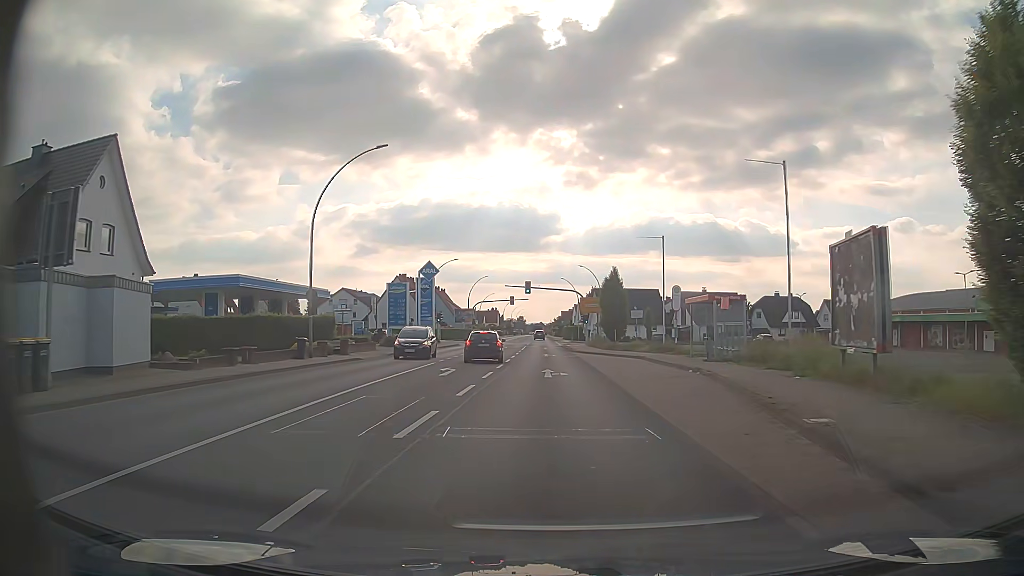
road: primary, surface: asphalt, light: Day
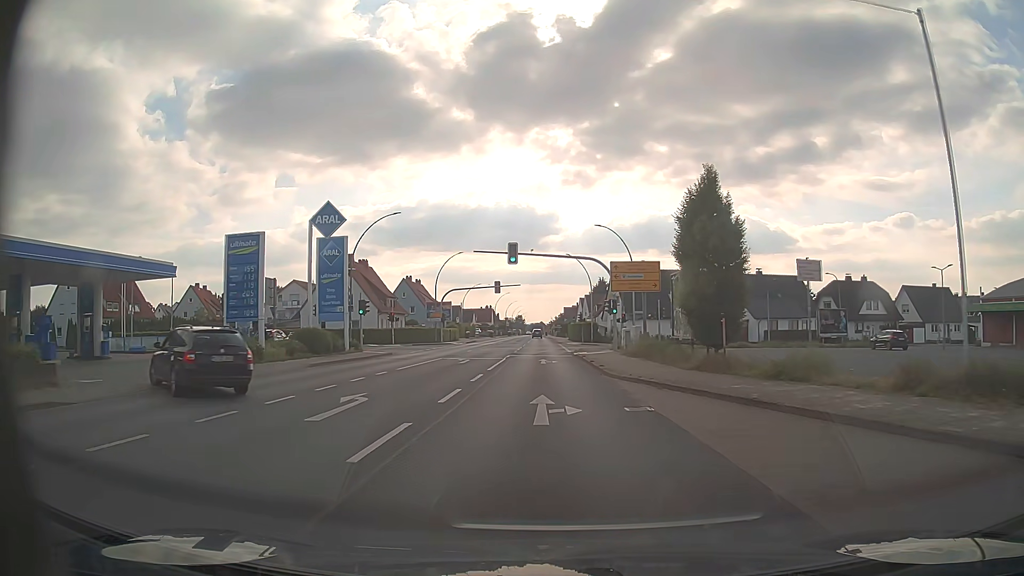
(-0.2, +31.6) m; -1°
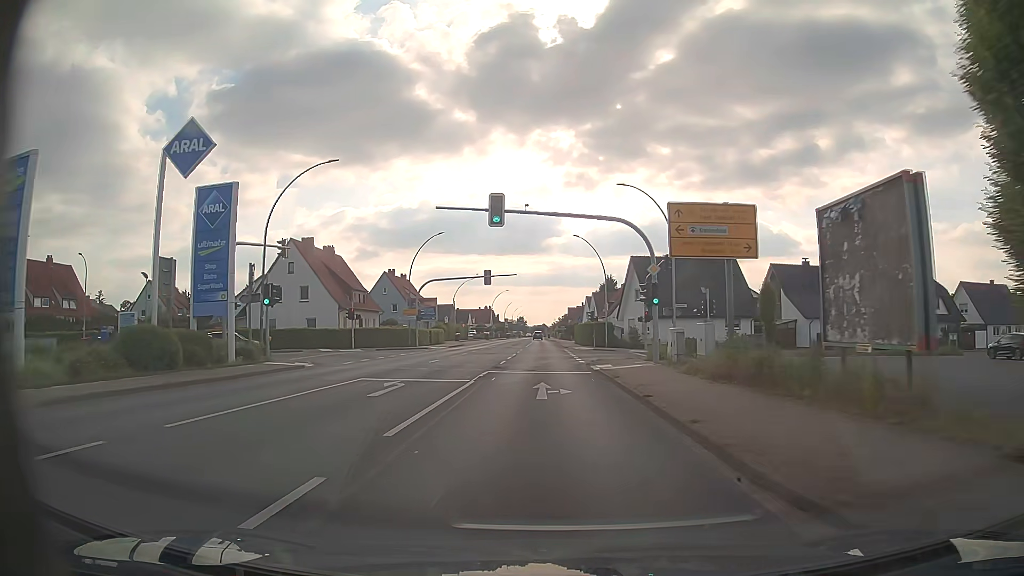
(0.0, +15.8) m; 0°
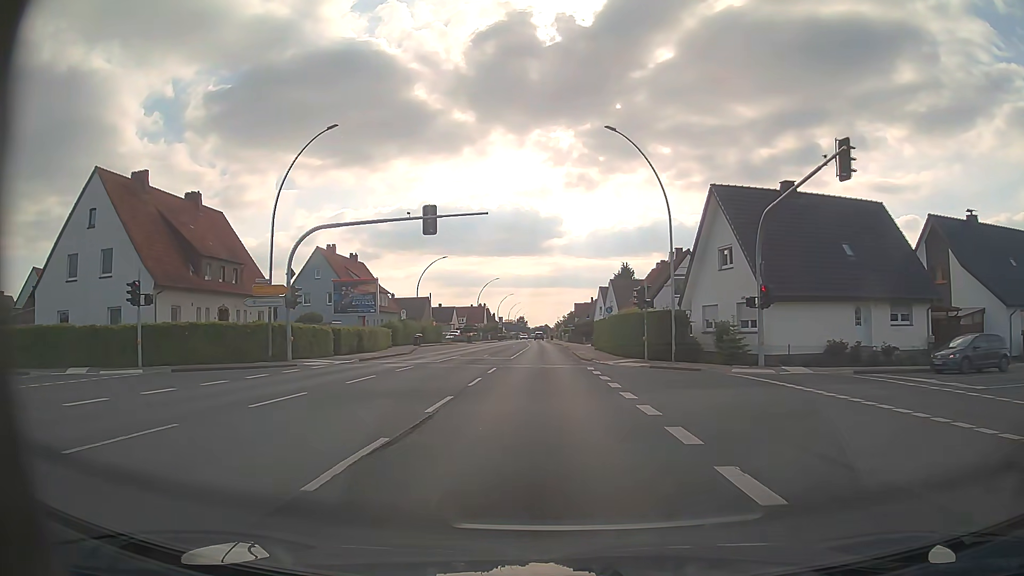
(0.0, +31.6) m; 0°
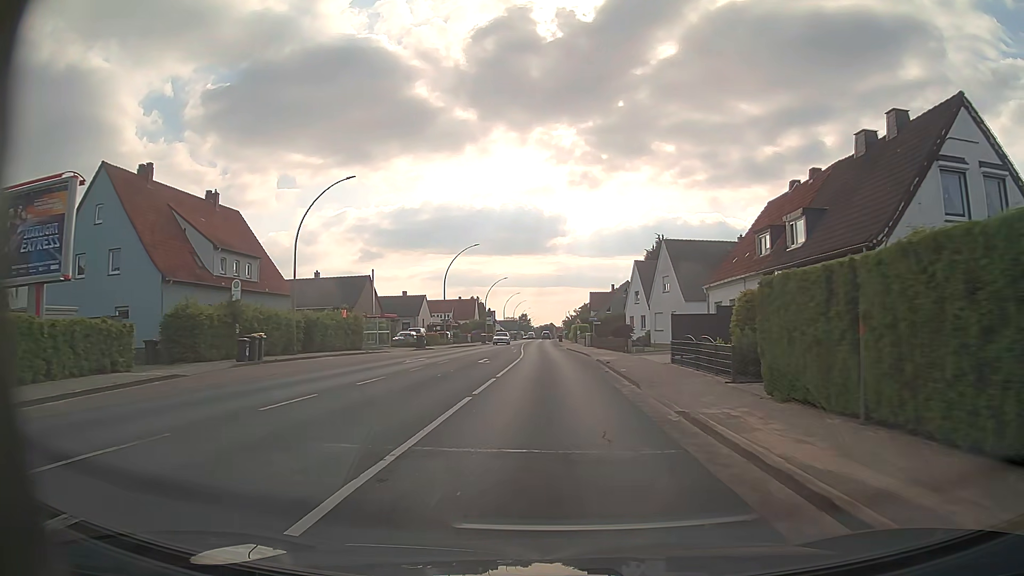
(-0.1, +39.5) m; 0°
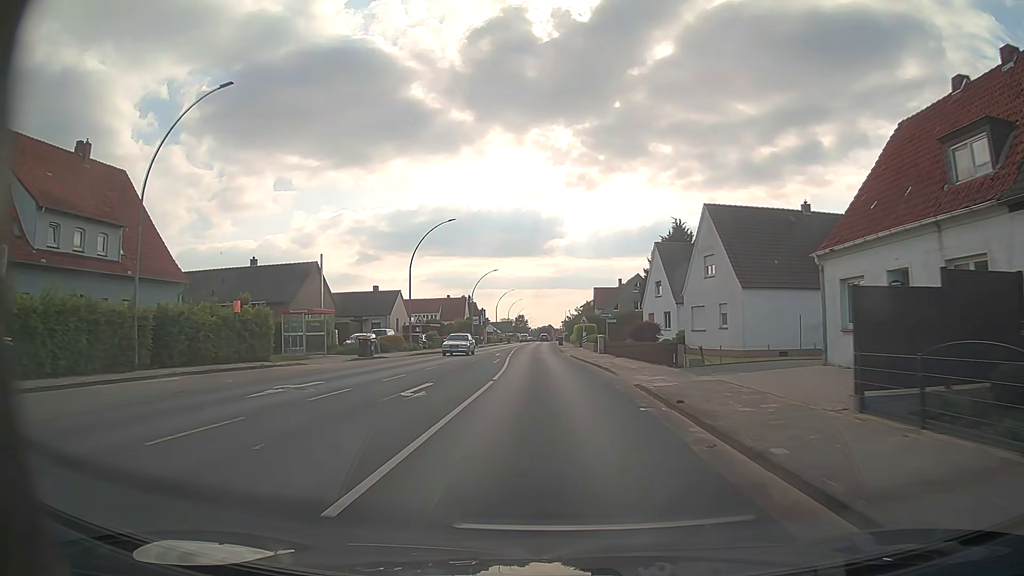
(0.0, +15.8) m; 0°
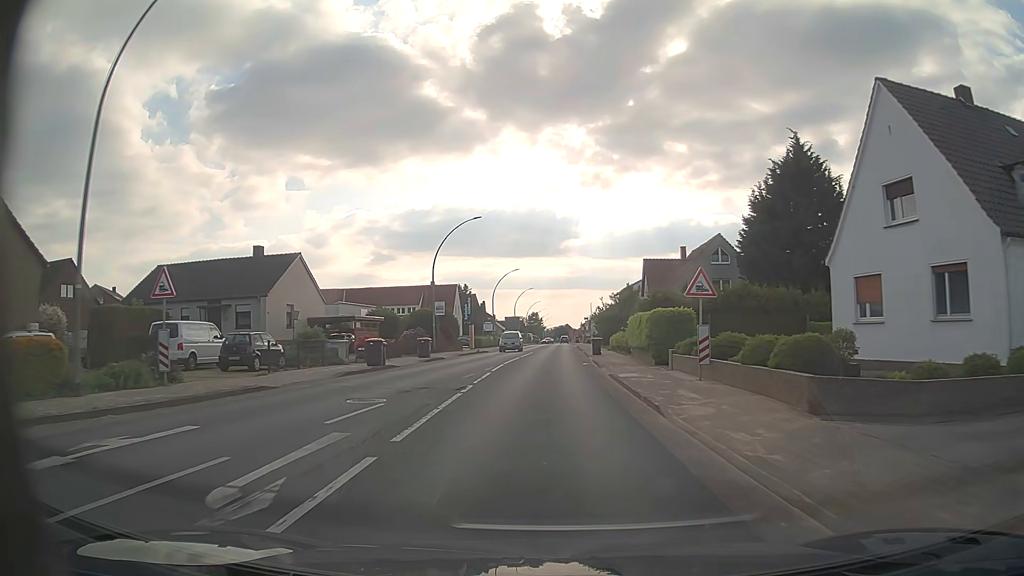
(-0.2, +39.5) m; -1°
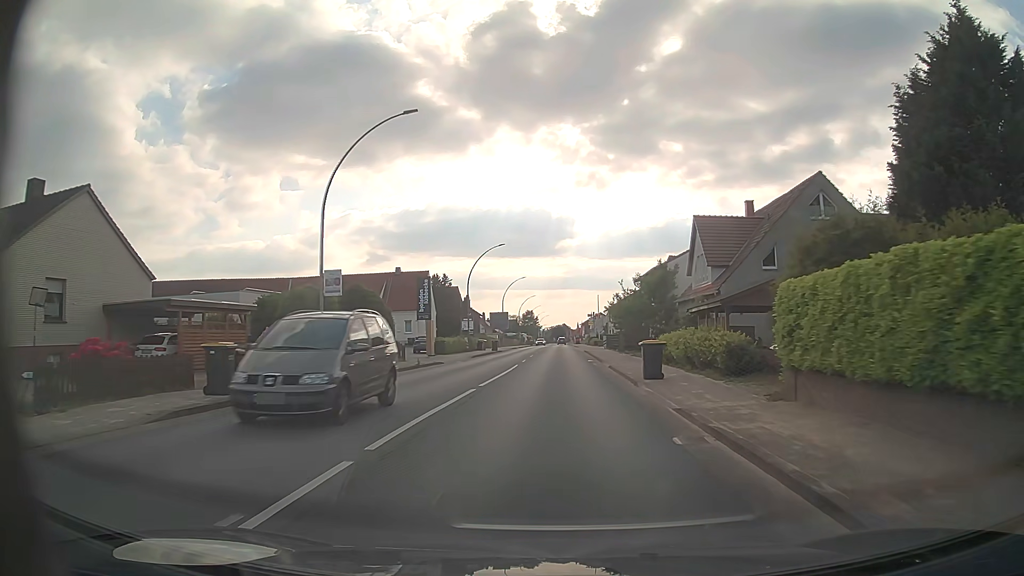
(0.0, +23.7) m; 0°
(0, +10) (0, +20) (0, +30) (+1, +40) (+1, +50) (+1, +60) (+1, +70) (+1, +80) (+2, +90) (+2, +100) m
